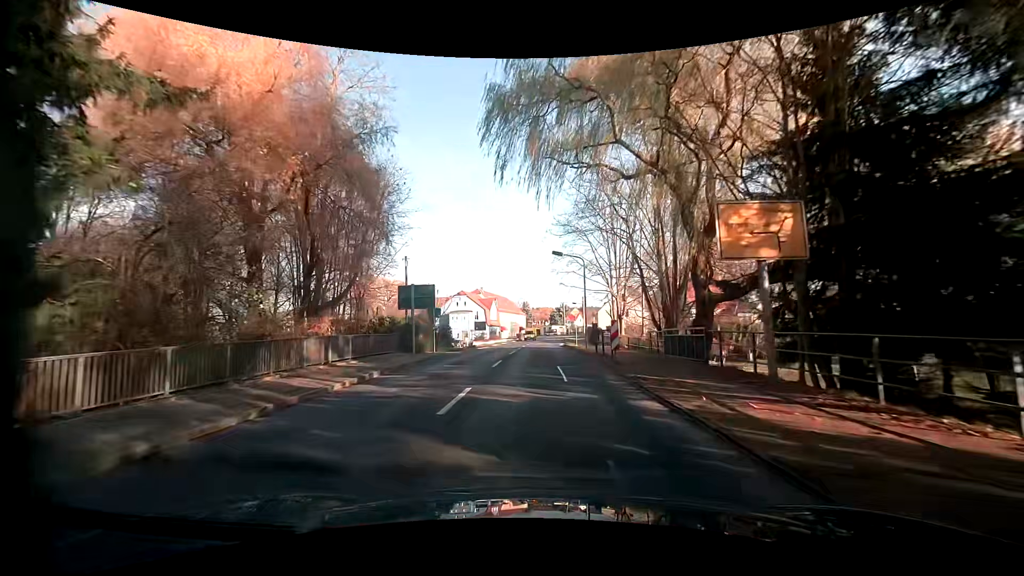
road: primary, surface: asphalt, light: Day
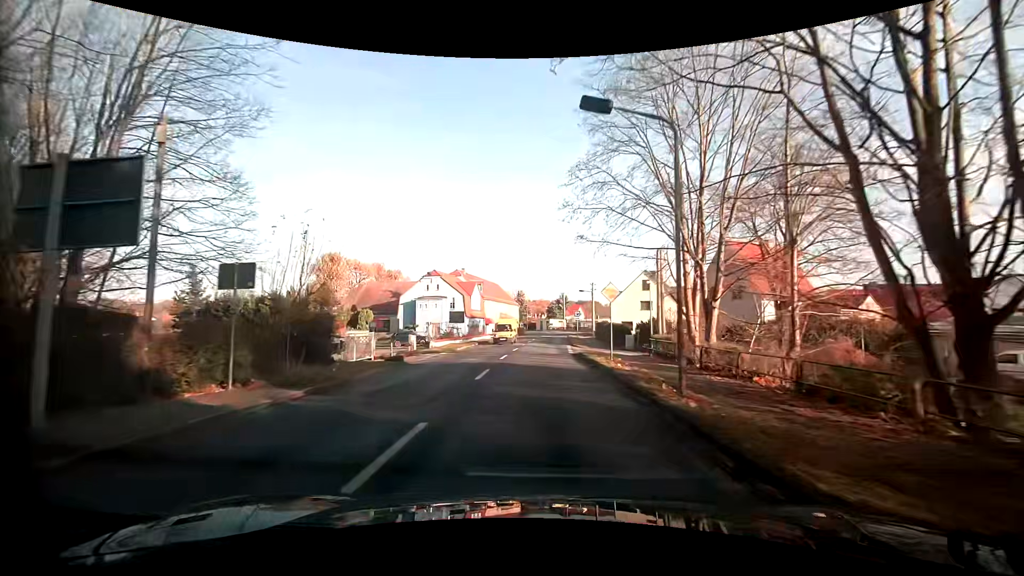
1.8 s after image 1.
(-0.2, +21.8) m; 0°
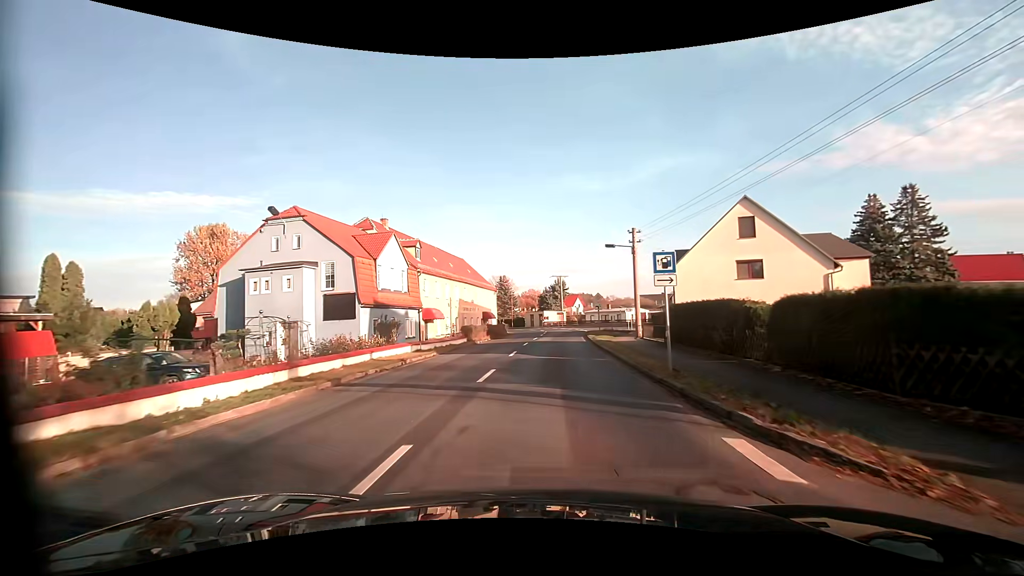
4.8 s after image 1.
(+0.1, +37.3) m; +1°
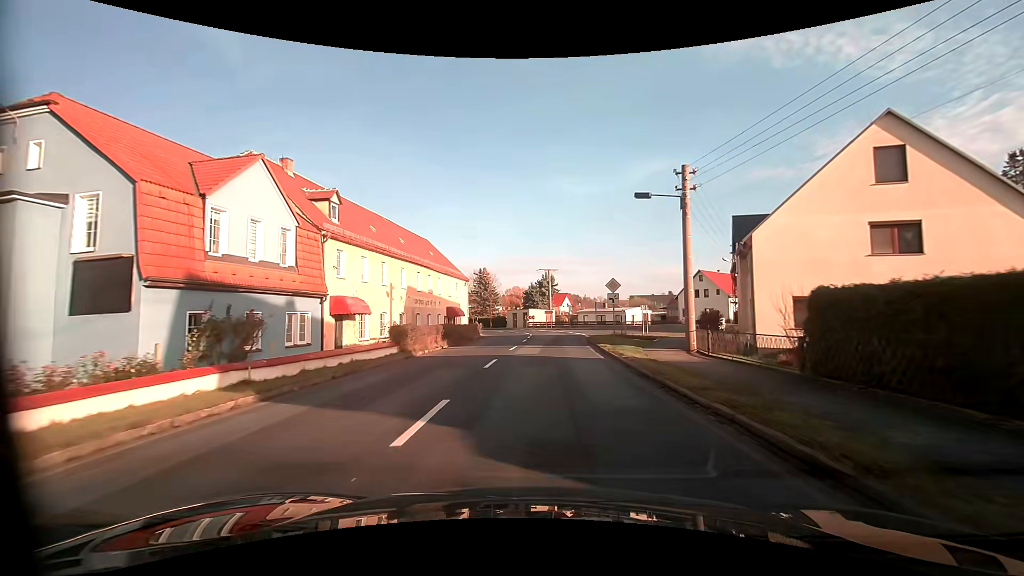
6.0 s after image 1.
(+0.2, +15.1) m; +2°
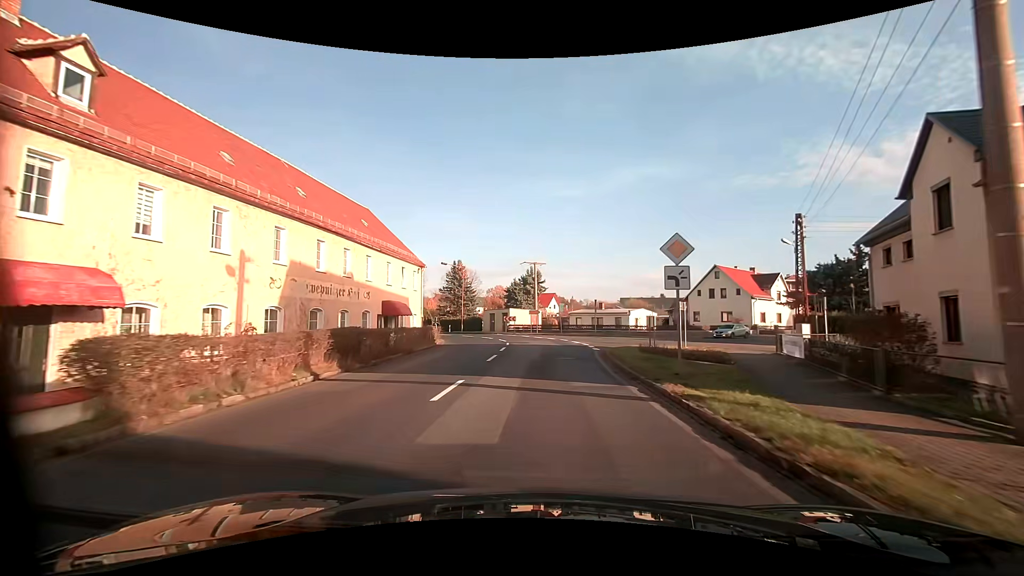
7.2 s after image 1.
(+0.2, +14.6) m; +2°
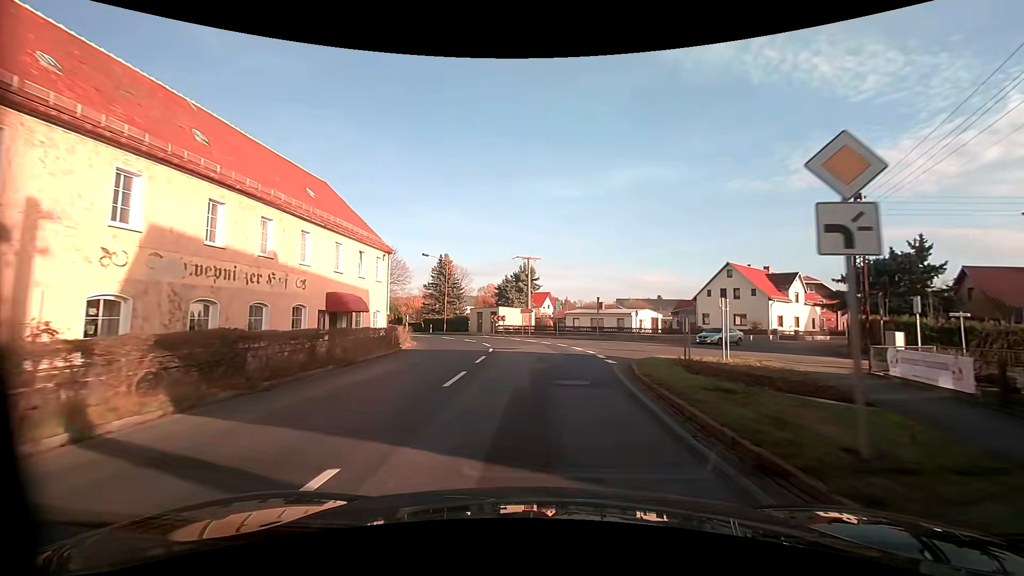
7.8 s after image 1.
(0.0, +6.9) m; 0°
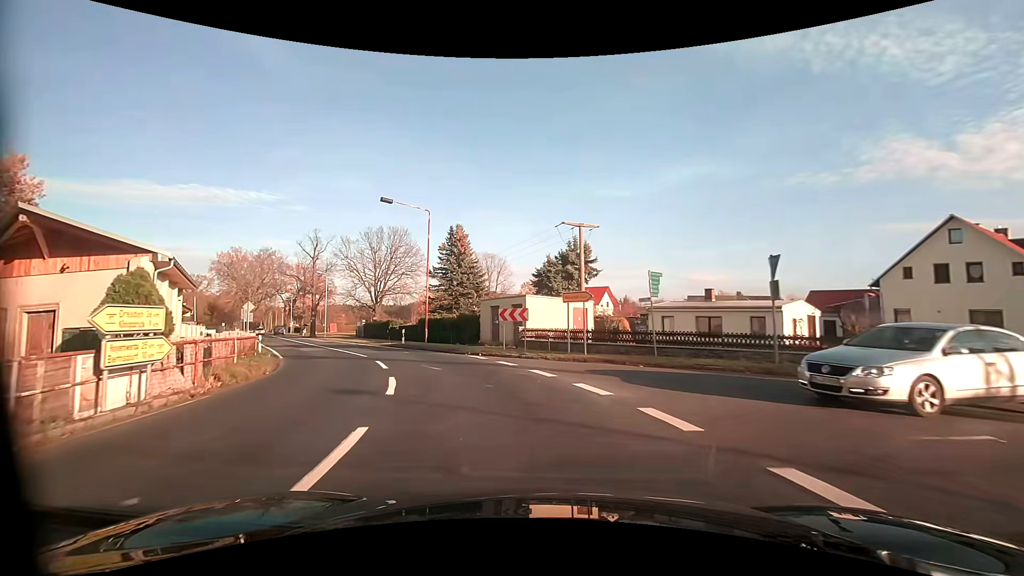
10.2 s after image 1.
(-0.1, +25.1) m; -7°
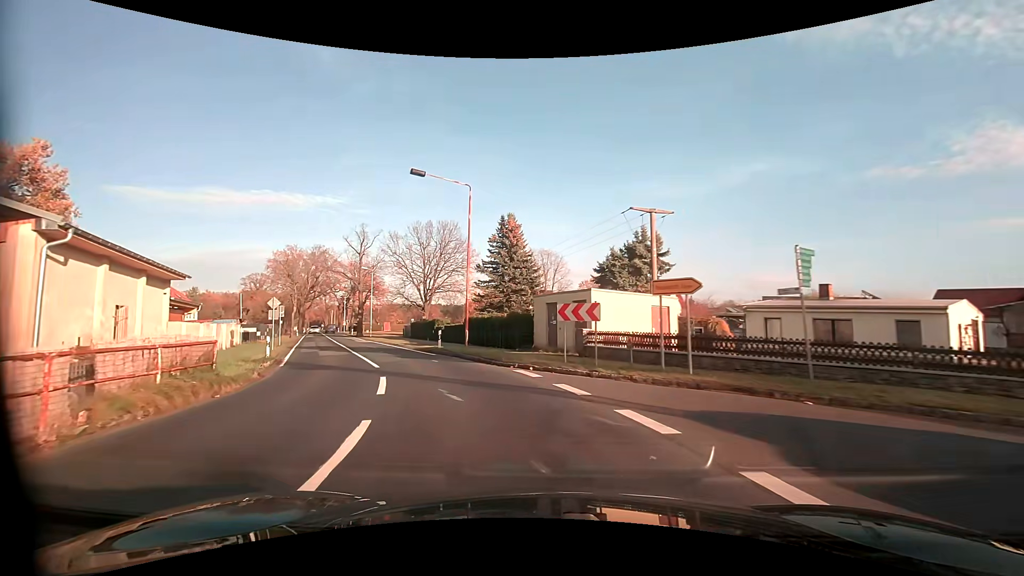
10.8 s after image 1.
(-0.3, +5.9) m; -6°
(-1, +10) (-4, +19) (-8, +29) (-12, +38) (-16, +47) (-20, +56) (-24, +65) (-28, +74) (-32, +83) (-37, +93) m
